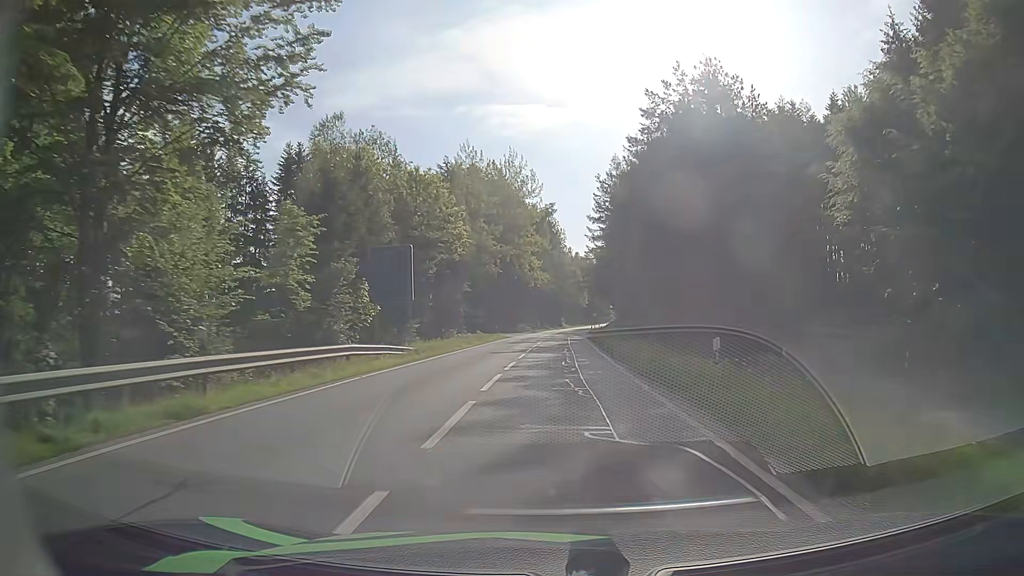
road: tertiary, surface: asphalt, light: Day
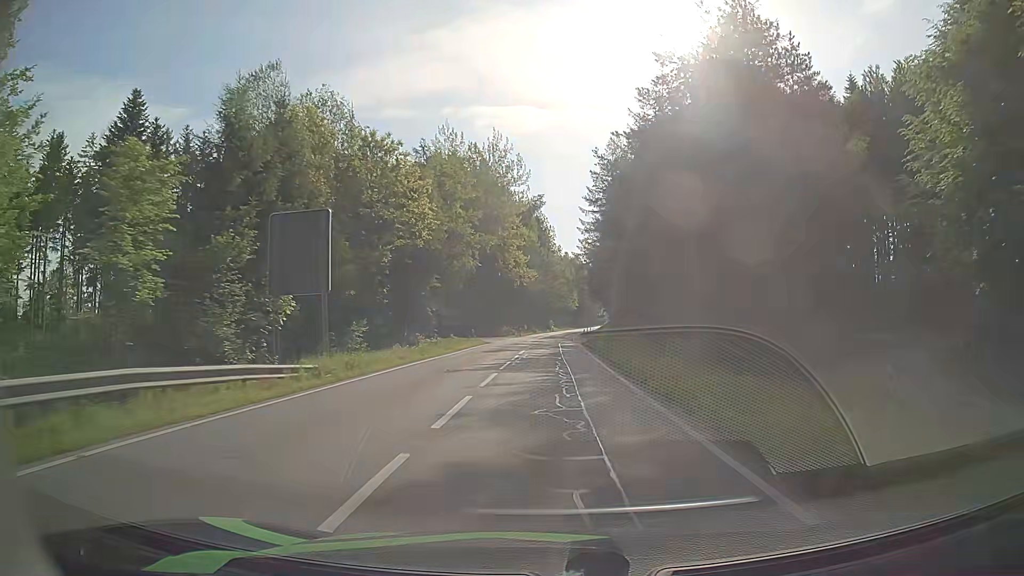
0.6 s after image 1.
(+0.1, +10.3) m; +1°
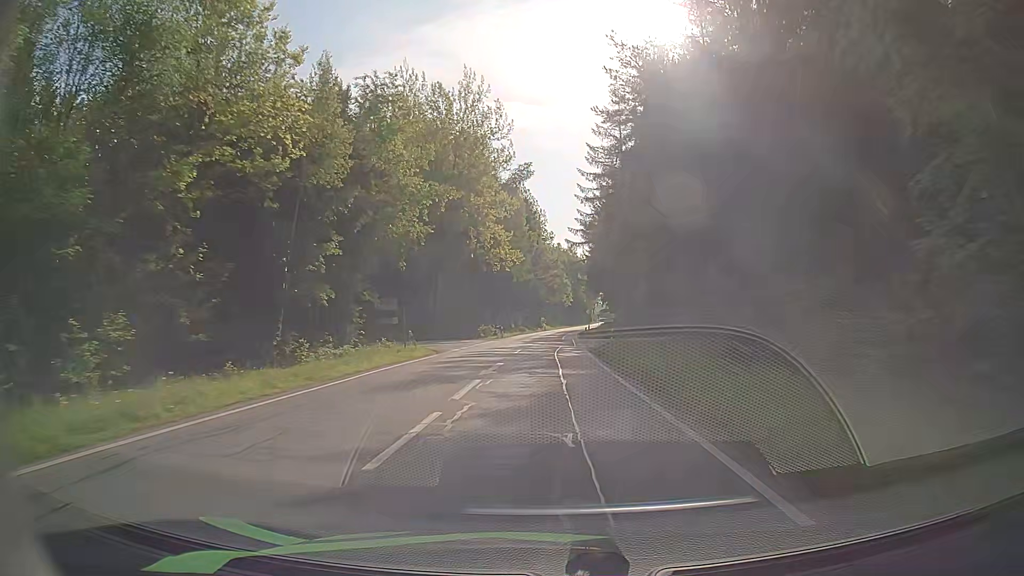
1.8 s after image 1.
(+0.1, +20.7) m; +1°
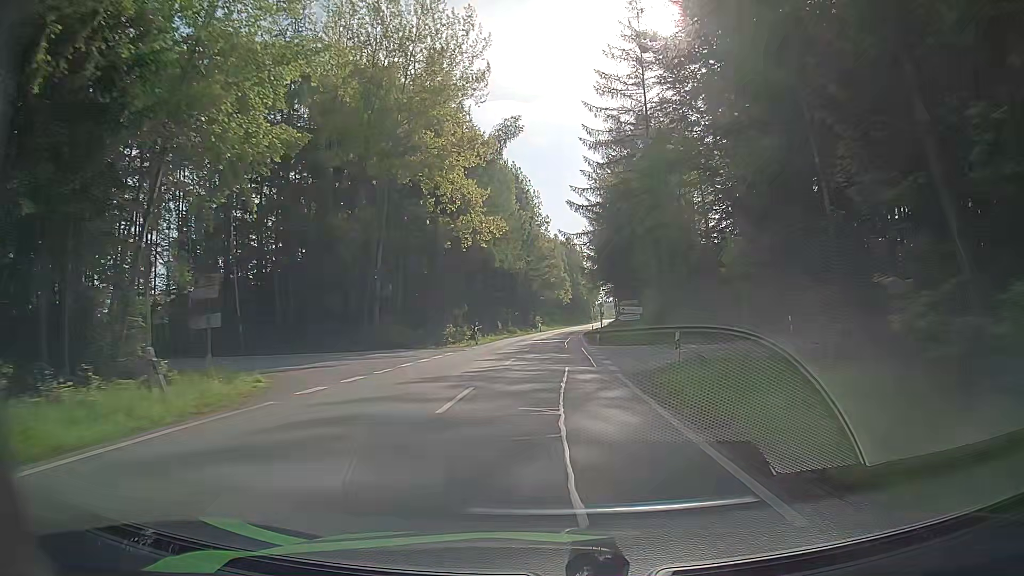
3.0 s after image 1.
(+0.1, +20.8) m; 0°
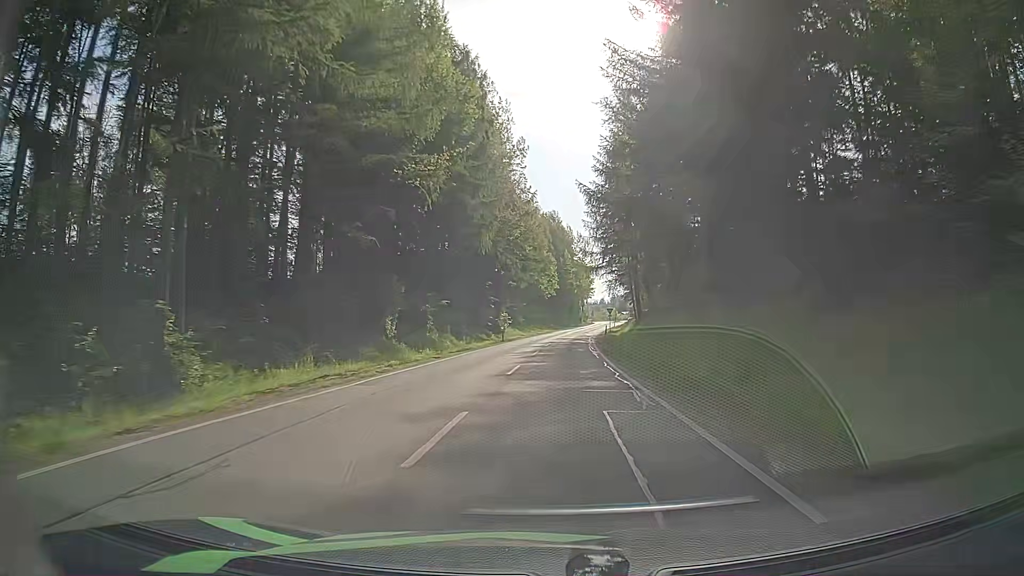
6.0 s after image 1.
(+0.9, +52.0) m; +2°
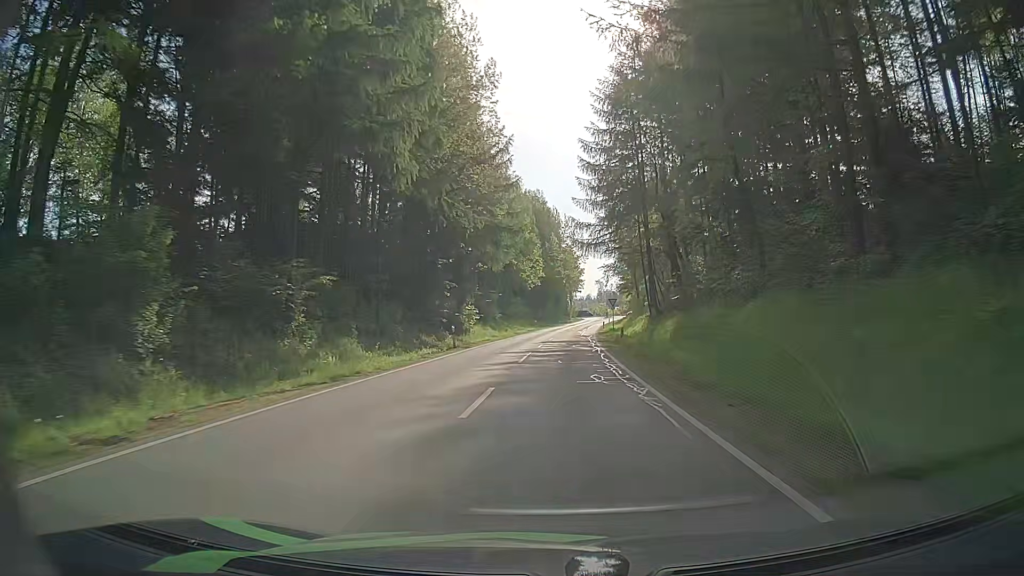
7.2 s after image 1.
(+0.2, +20.8) m; +1°
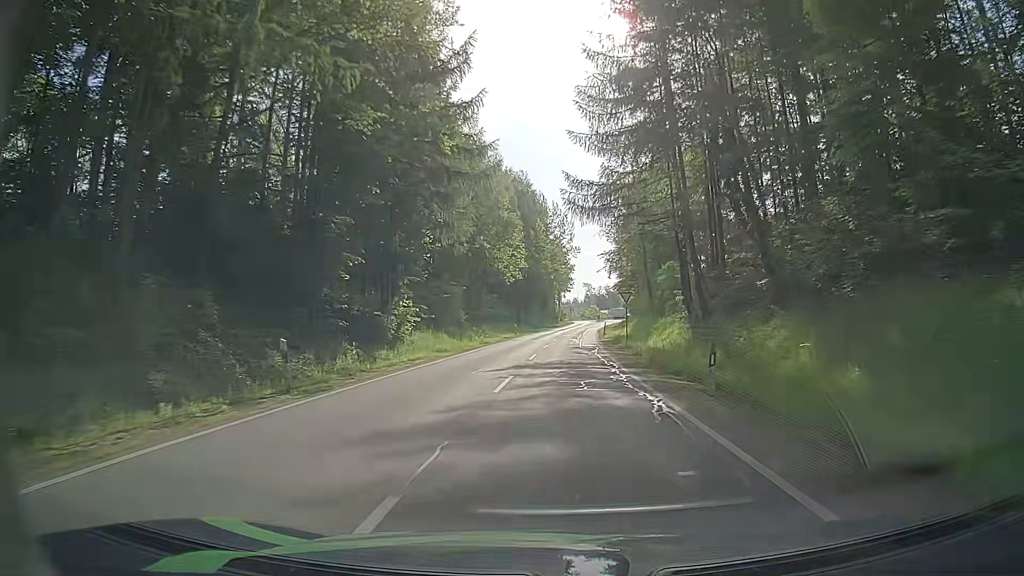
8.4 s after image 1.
(+0.3, +20.3) m; +2°
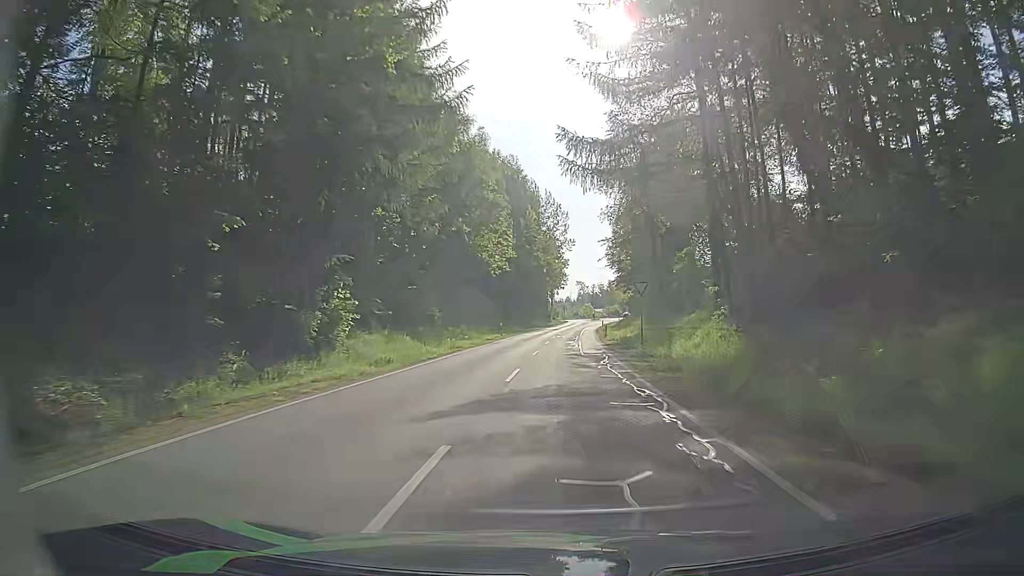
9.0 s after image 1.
(-0.1, +9.9) m; -1°
(0, +10) (0, +20) (+1, +30) (+1, +40) (+2, +50) (+3, +60) (+3, +70) (+4, +80) (+5, +90) (+6, +100) m
